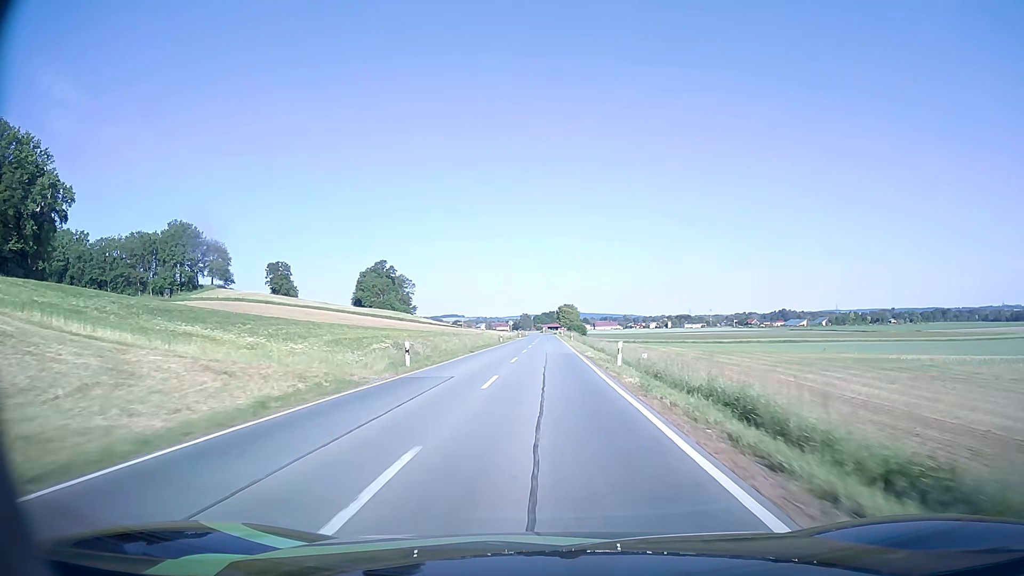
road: secondary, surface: asphalt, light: Day
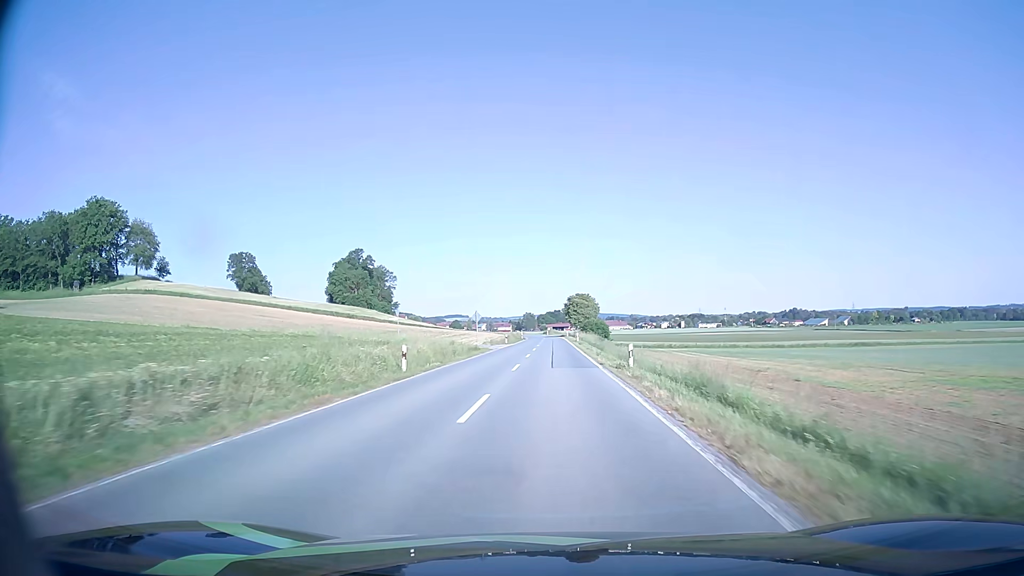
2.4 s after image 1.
(0.0, +50.7) m; 0°
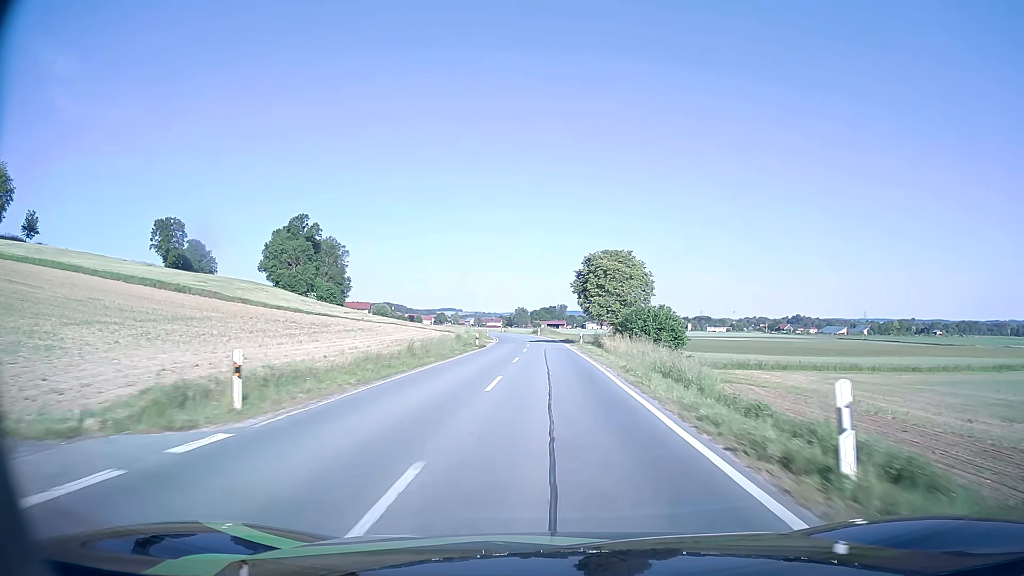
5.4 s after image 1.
(+0.3, +64.5) m; 0°
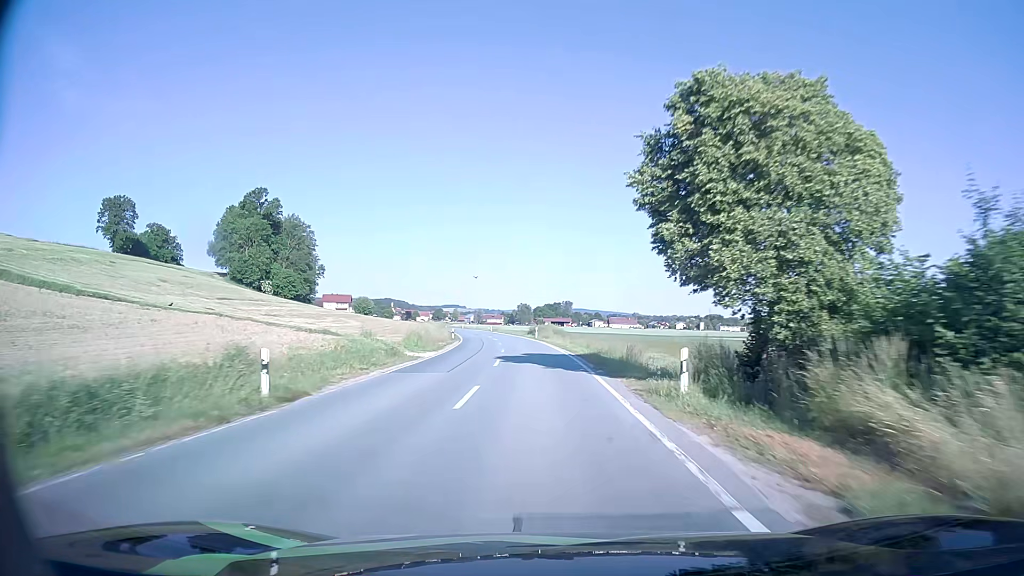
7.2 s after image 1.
(+0.2, +37.9) m; 0°
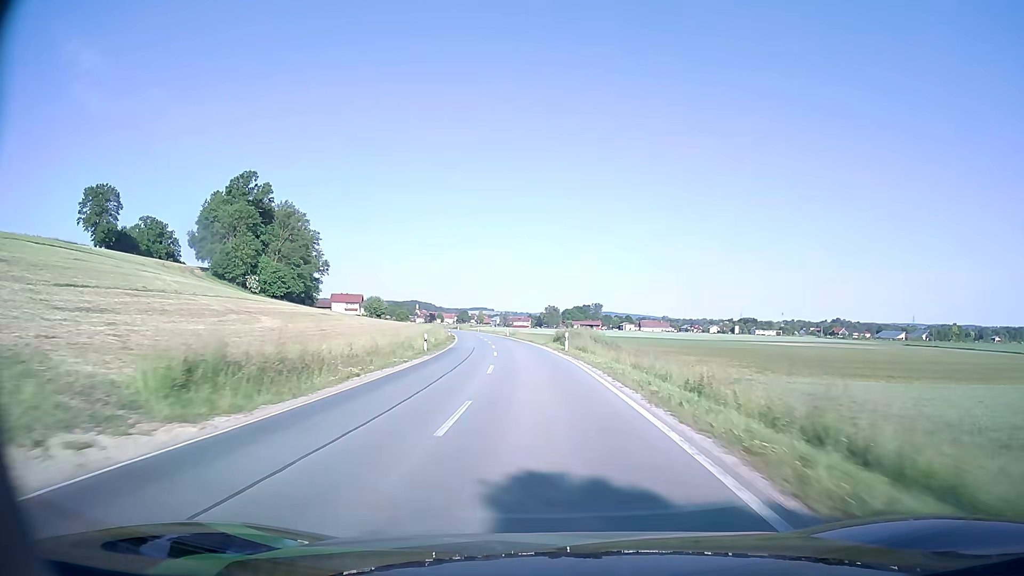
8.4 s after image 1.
(-0.5, +24.8) m; -2°
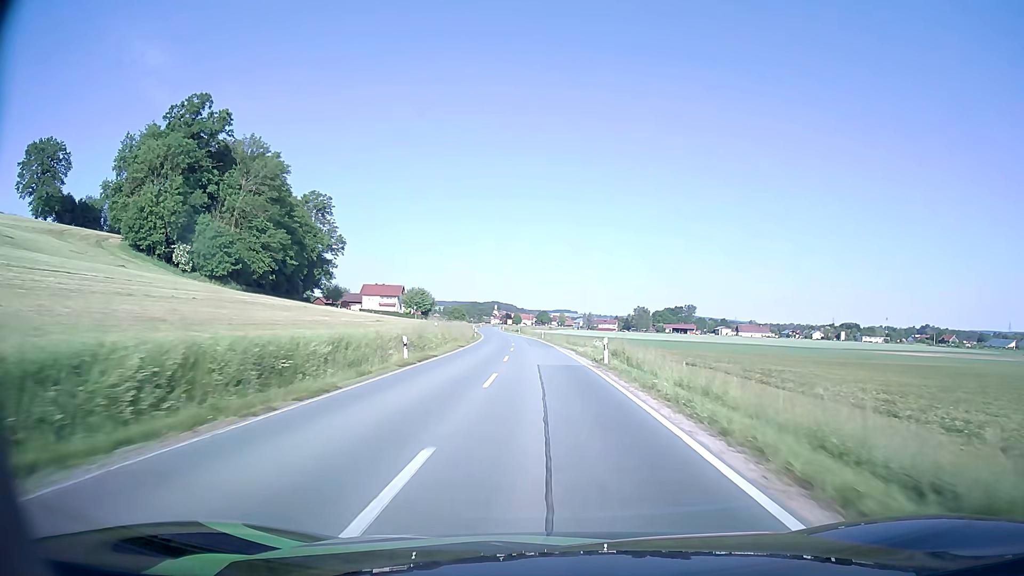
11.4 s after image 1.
(-4.1, +61.8) m; -7°
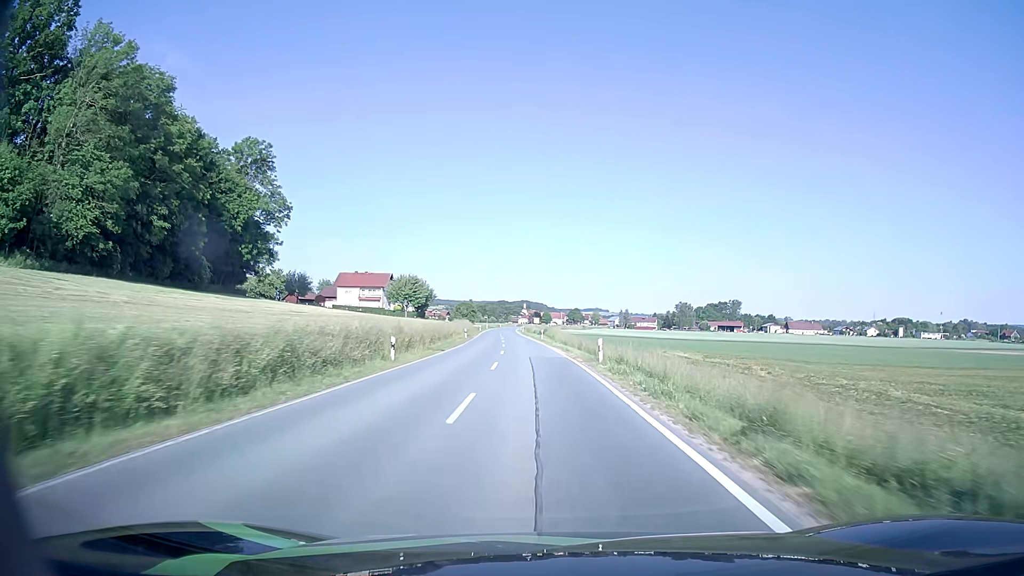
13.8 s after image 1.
(-1.2, +51.0) m; -2°
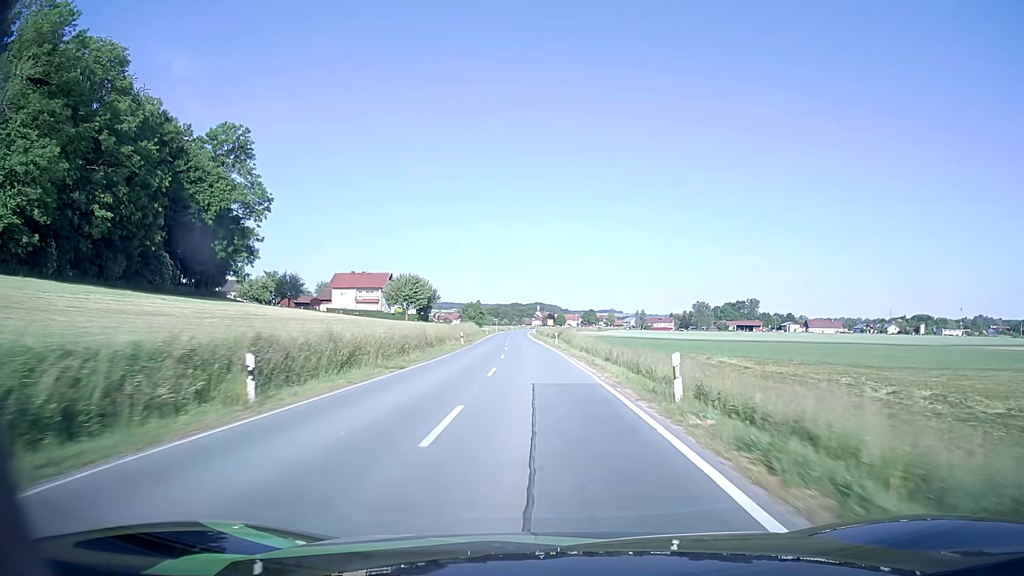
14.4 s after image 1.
(-0.1, +12.9) m; -1°
(0, +10) (0, +20) (-1, +30) (-1, +40) (-2, +50) (-2, +60) (-3, +70) (-4, +80) (-4, +90) (-5, +100) m
